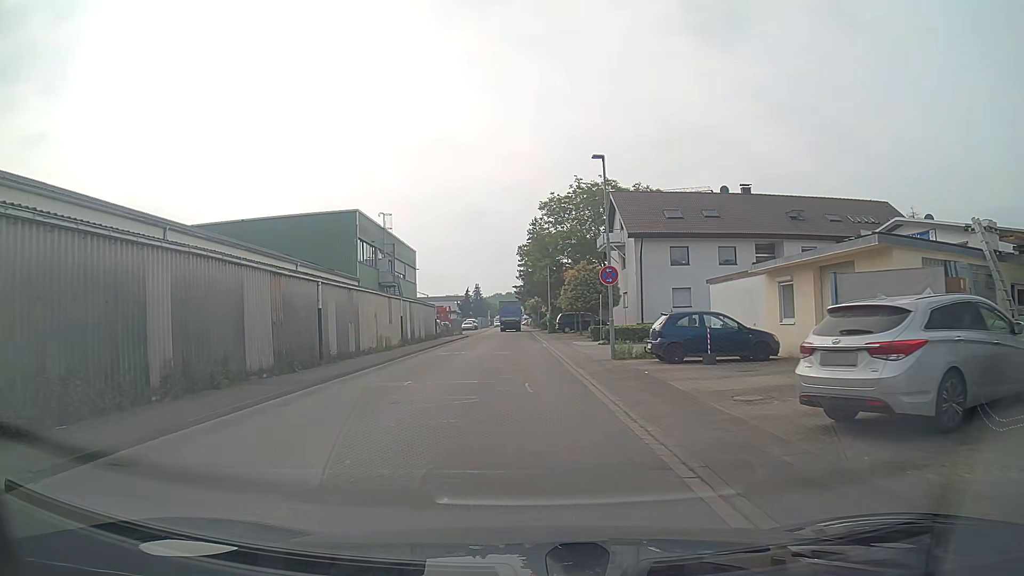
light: Day
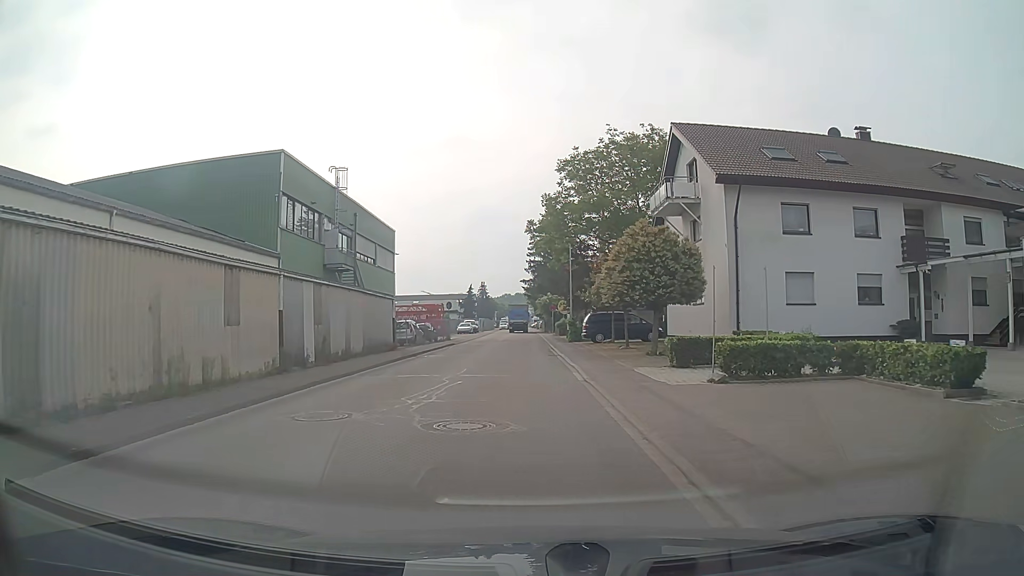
(-0.1, +19.3) m; 0°
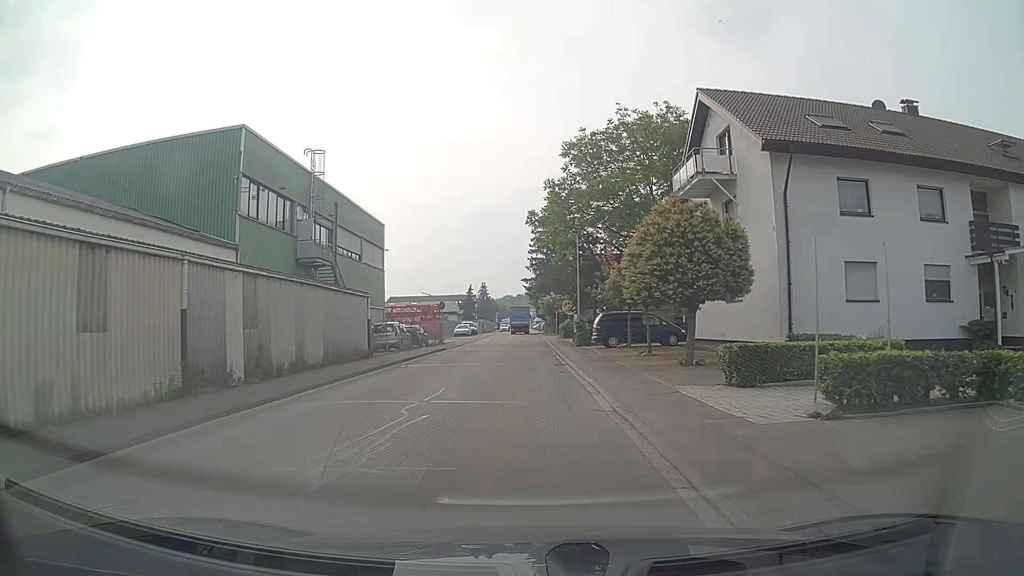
(0.0, +5.3) m; 0°
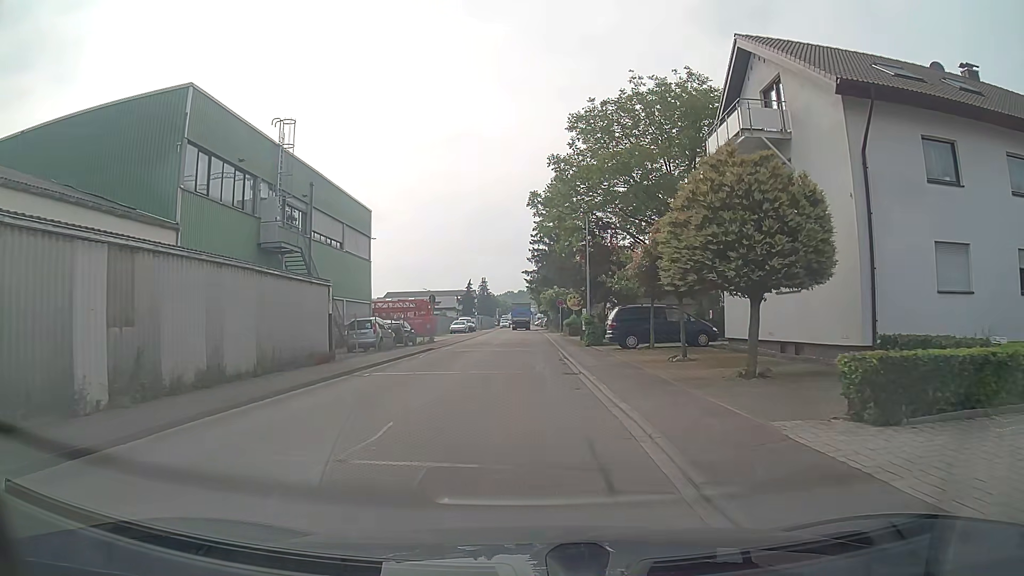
(0.0, +5.5) m; 0°
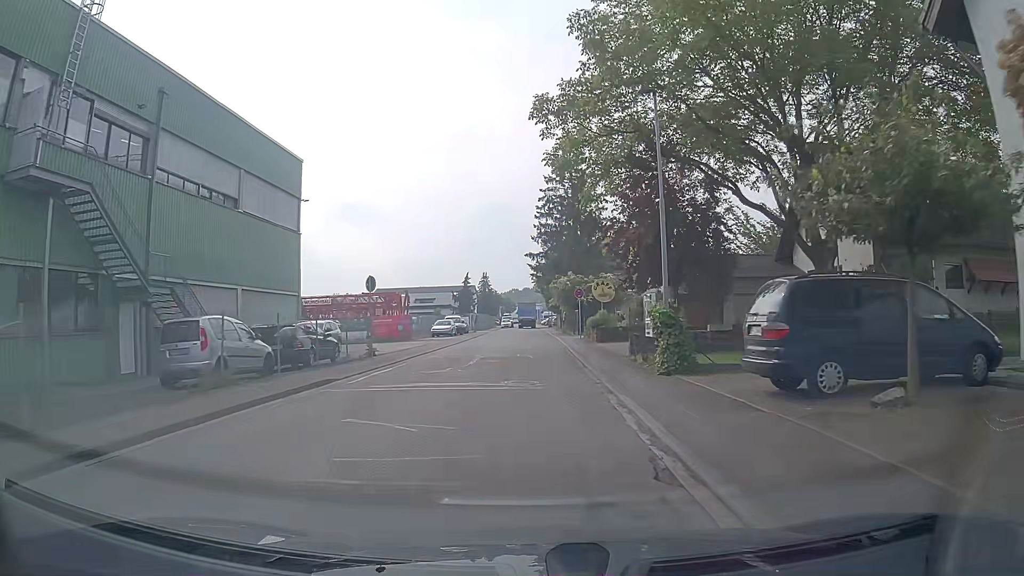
(0.0, +17.8) m; -1°
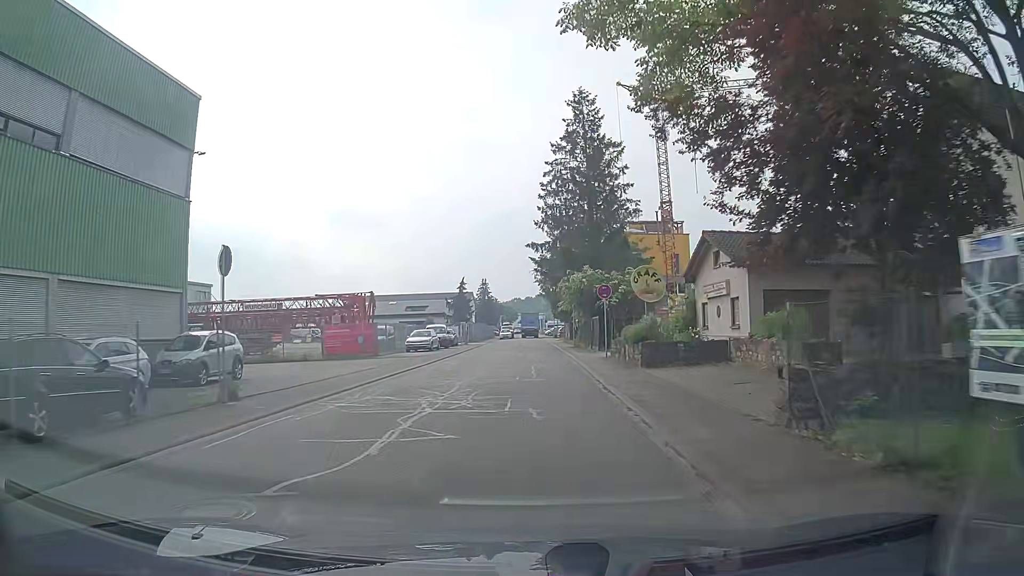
(0.0, +12.9) m; 0°
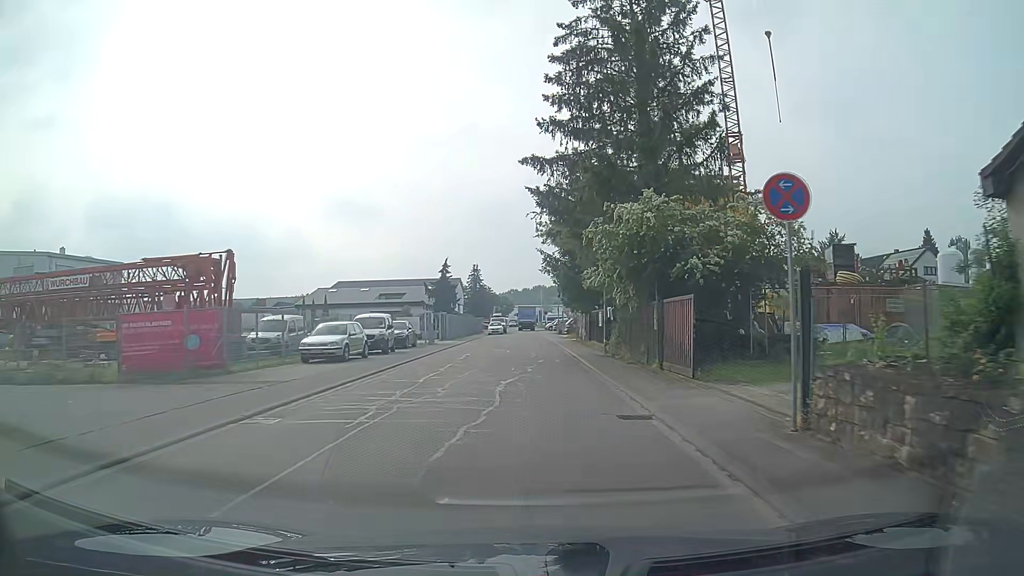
(+0.1, +20.3) m; +1°
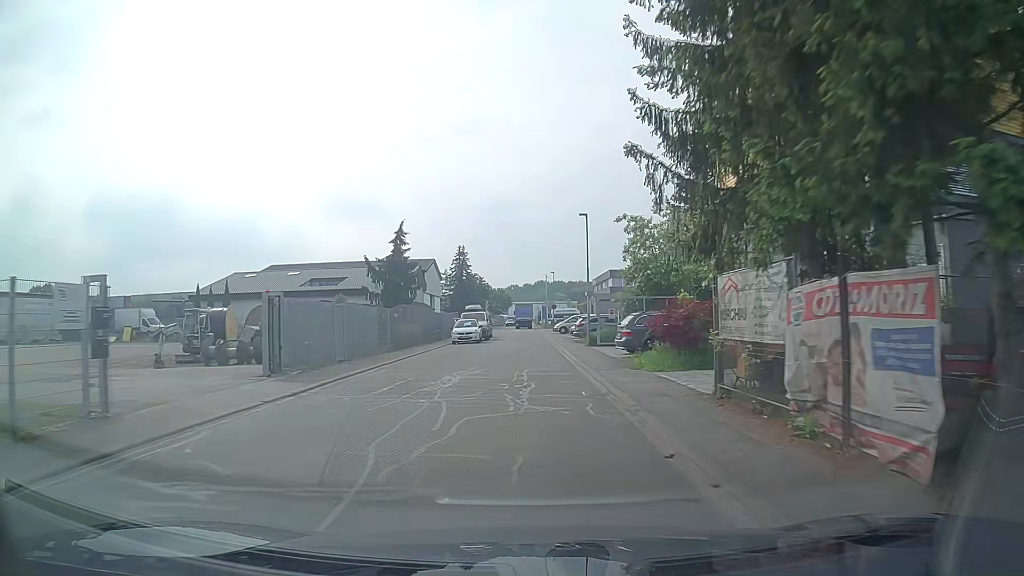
(-0.4, +34.3) m; -1°
(0, +10) (0, +20) (0, +30) (0, +40) (0, +50) (0, +60) (0, +70) (0, +80) (0, +90) (0, +100) m
